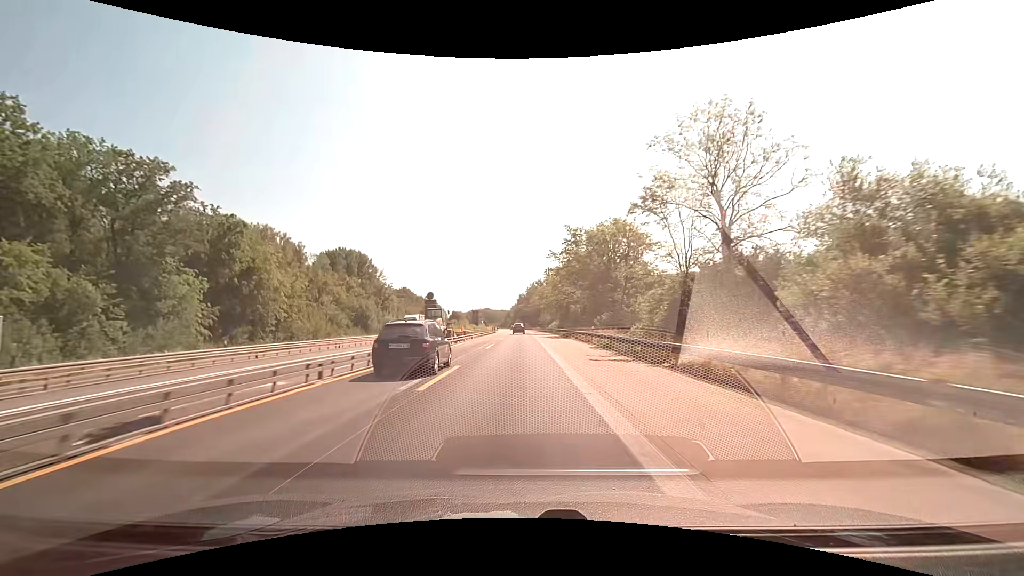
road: trunk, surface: asphalt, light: Day
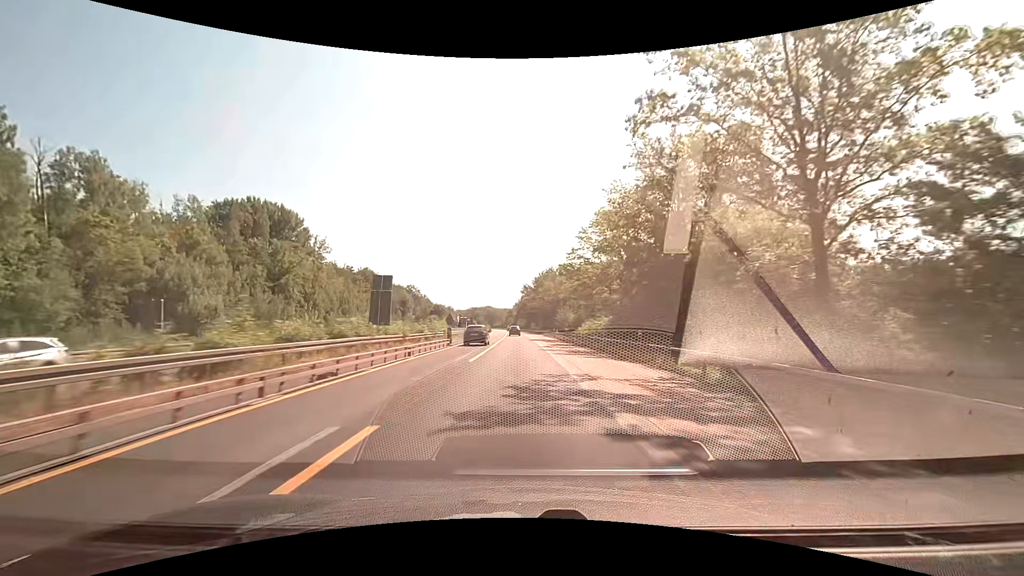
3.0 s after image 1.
(-0.3, +63.3) m; 0°
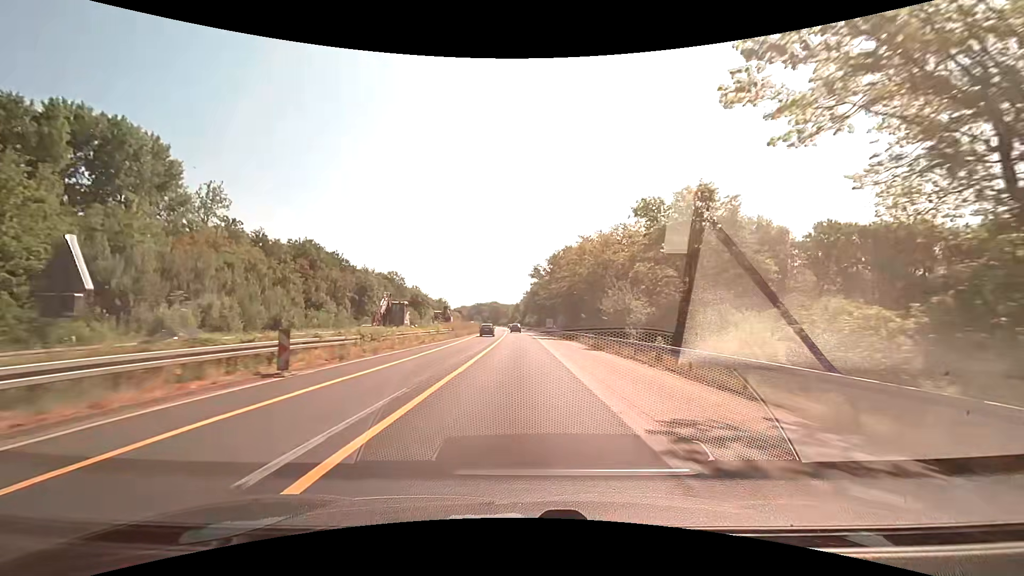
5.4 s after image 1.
(-0.6, +50.6) m; -1°
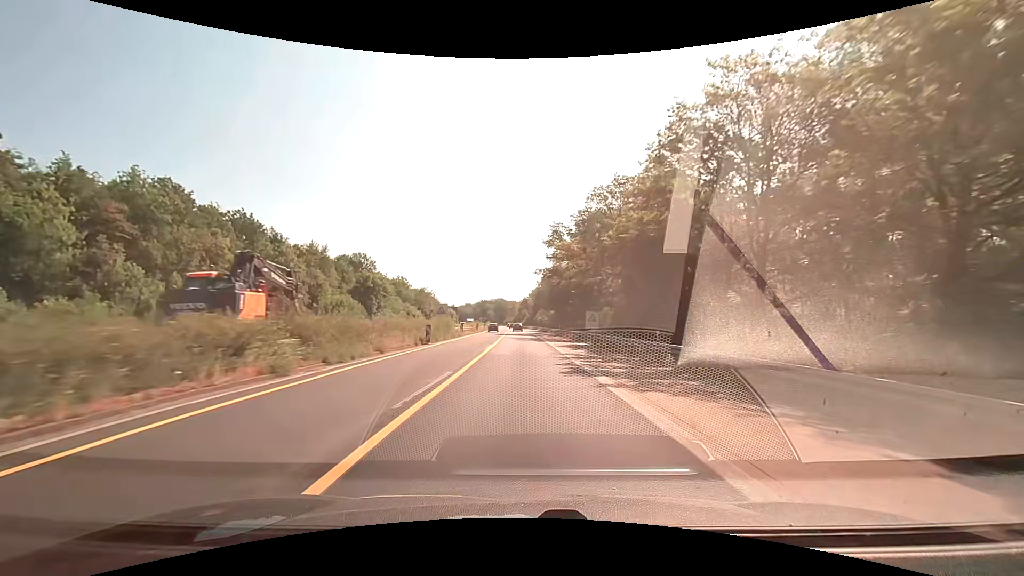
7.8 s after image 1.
(-0.5, +50.8) m; -1°
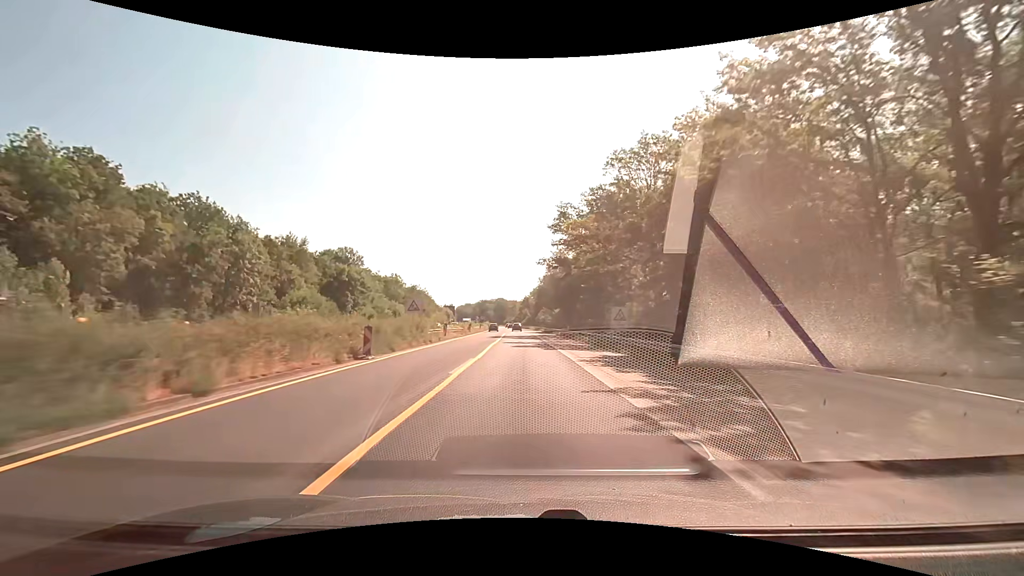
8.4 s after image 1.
(0.0, +12.7) m; 0°
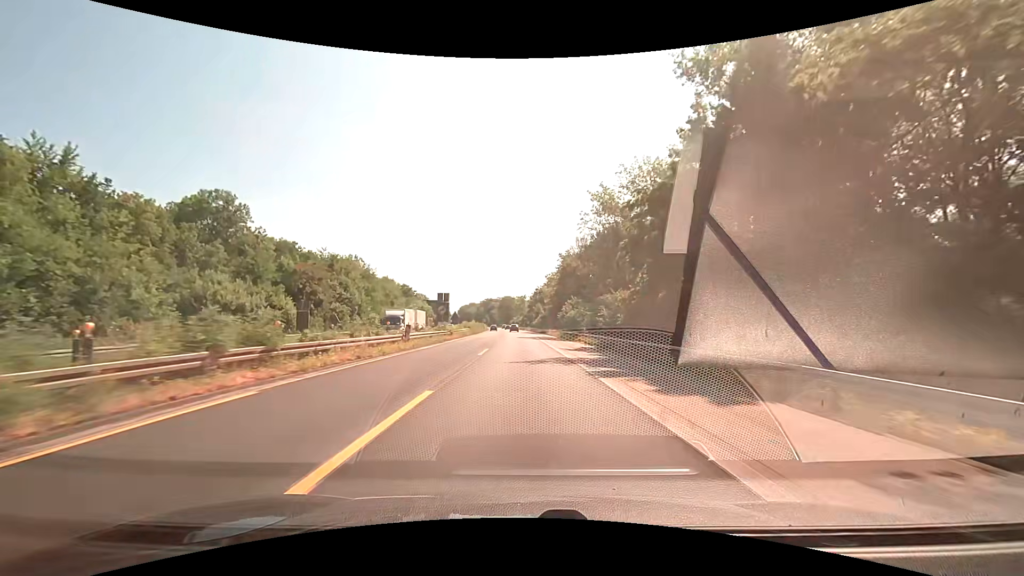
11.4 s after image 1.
(-0.6, +63.5) m; -1°
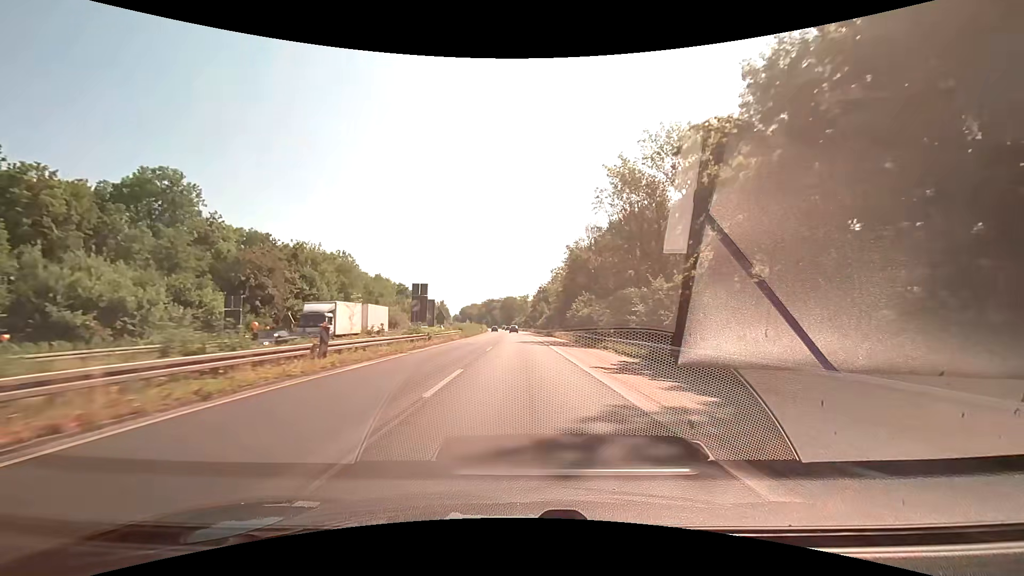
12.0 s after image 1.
(-0.1, +12.8) m; -1°
(0, +10) (0, +20) (0, +30) (0, +40) (0, +50) (-1, +60) (-1, +70) (-1, +80) (-1, +90) (-2, +100) m
